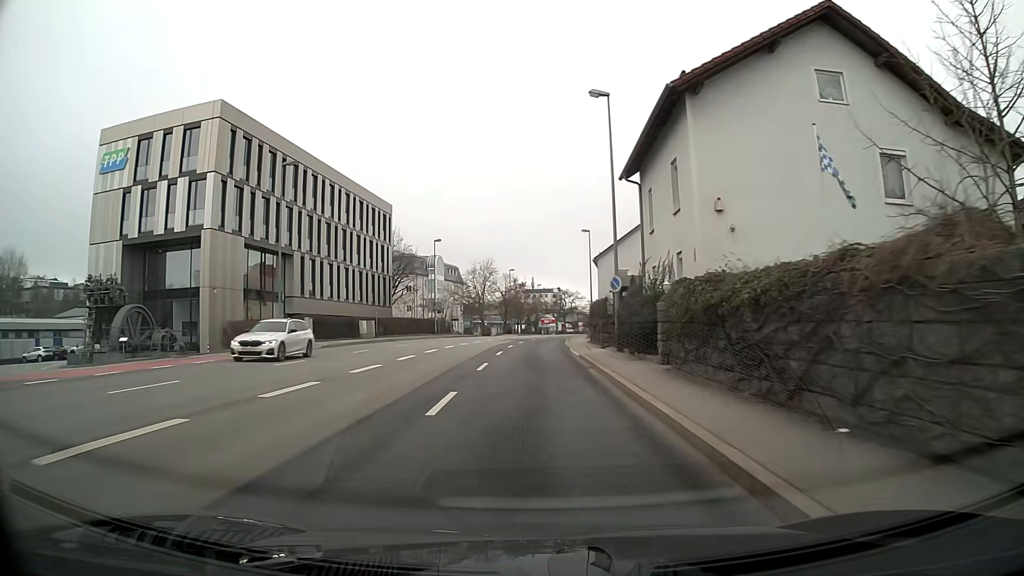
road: primary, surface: asphalt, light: Day
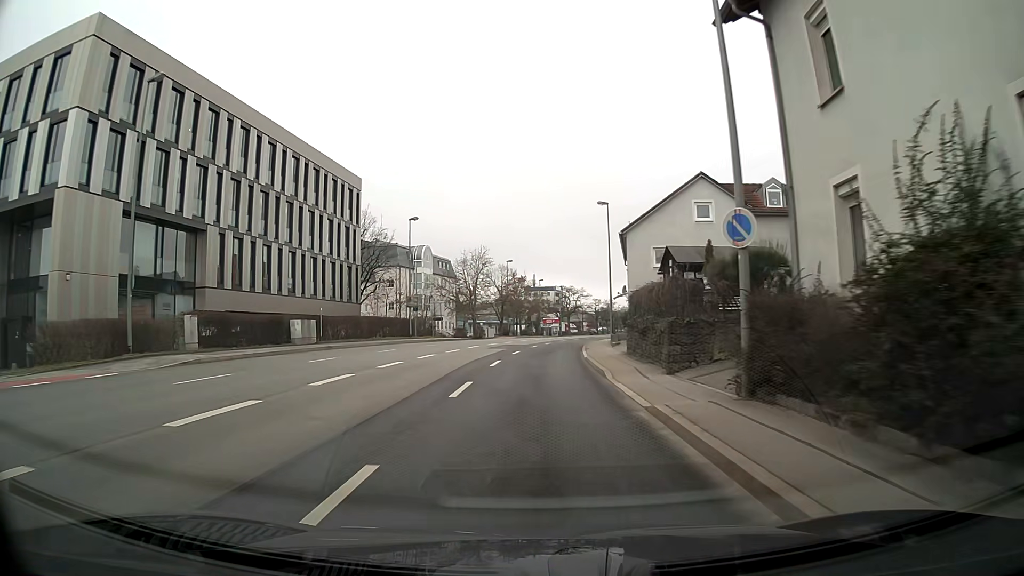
(0.0, +15.4) m; 0°
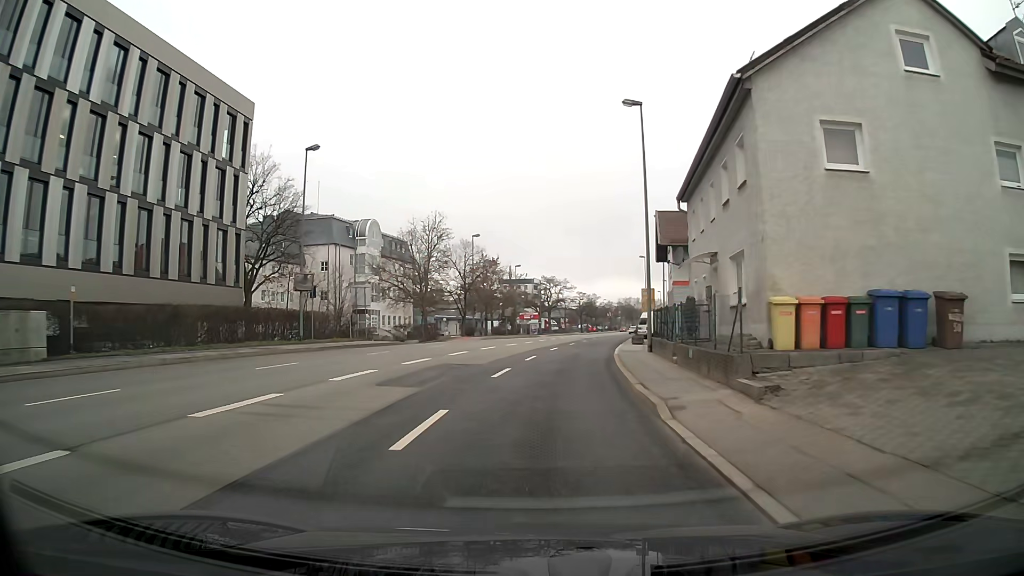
(+0.3, +23.1) m; +3°
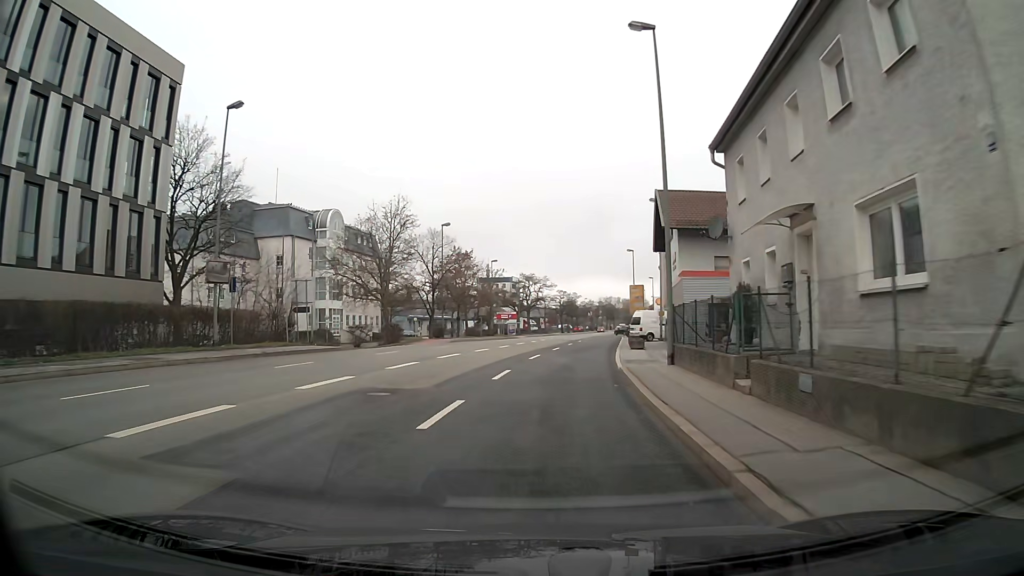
(+0.1, +7.7) m; +2°
(0, +10) (+1, +20) (+2, +30) (+3, +40) (+4, +50) (+5, +60) (+7, +70) (+8, +80) (+9, +89) (+11, +99) m
